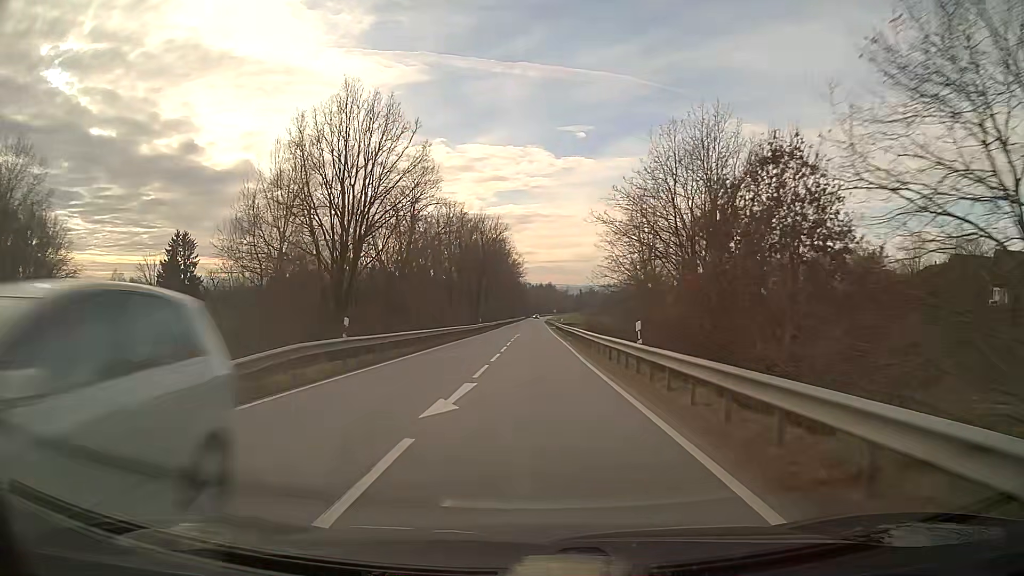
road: secondary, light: Day
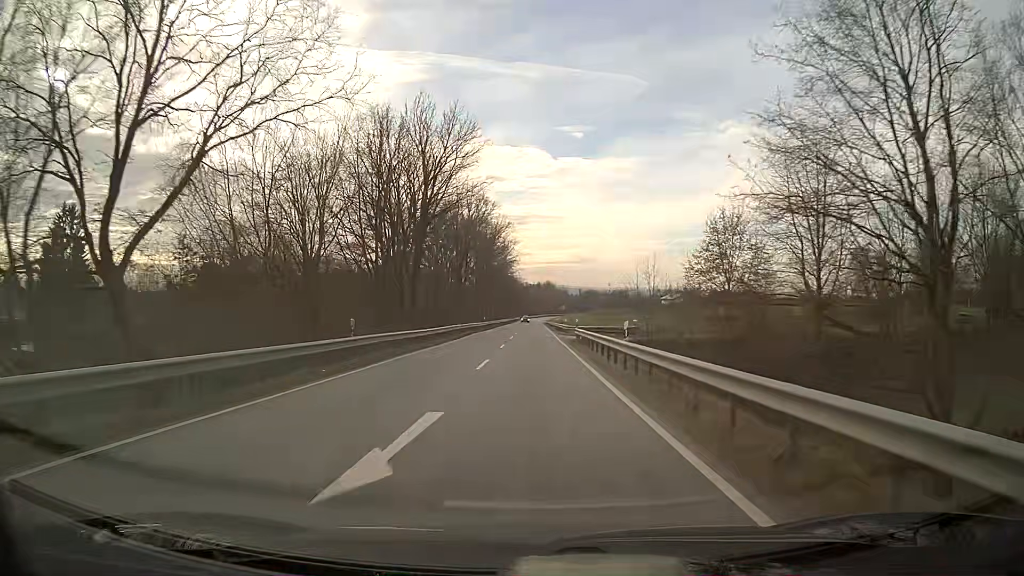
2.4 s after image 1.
(+0.2, +46.7) m; 0°
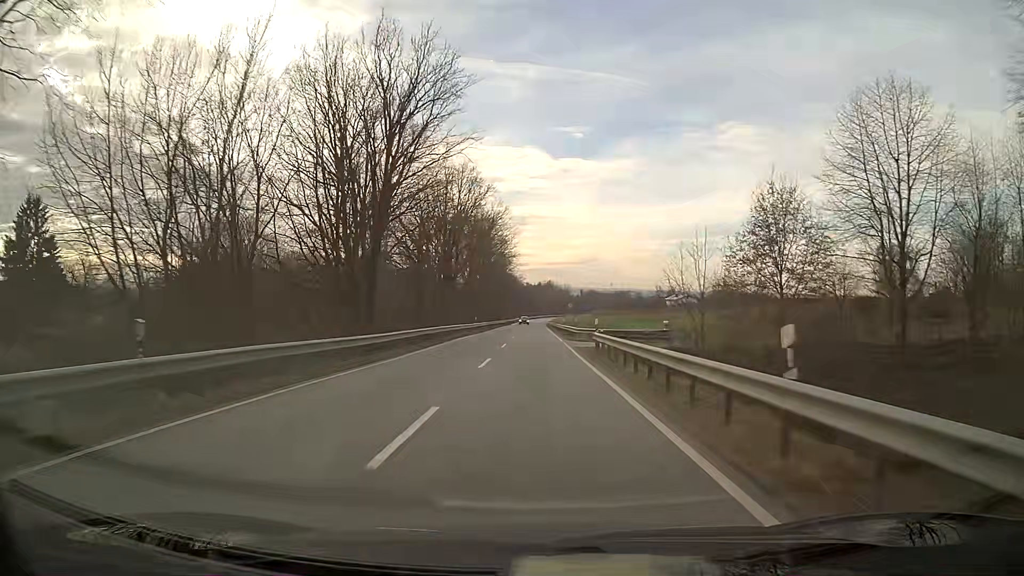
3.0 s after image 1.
(0.0, +11.8) m; 0°
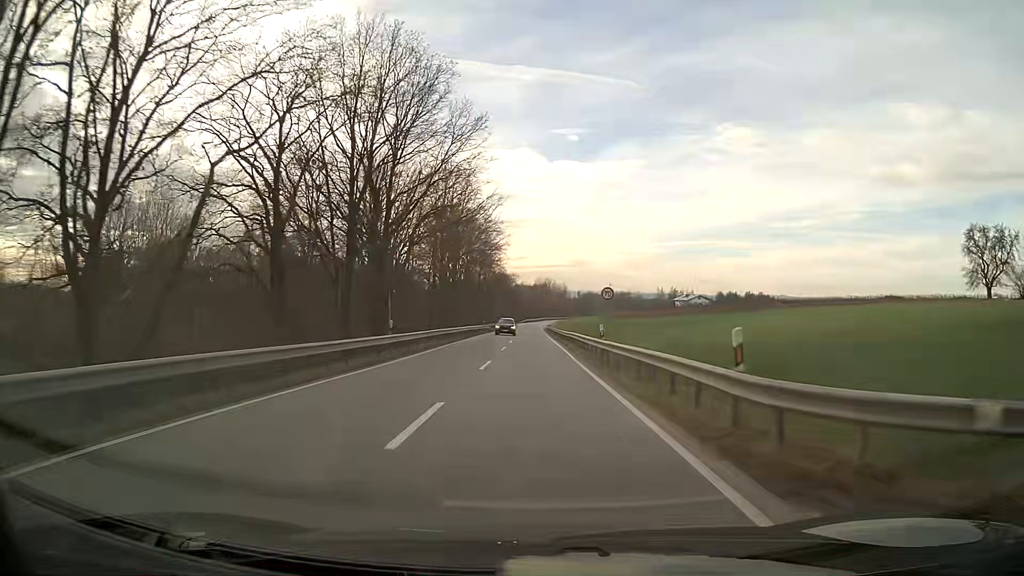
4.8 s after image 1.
(+0.2, +35.0) m; 0°
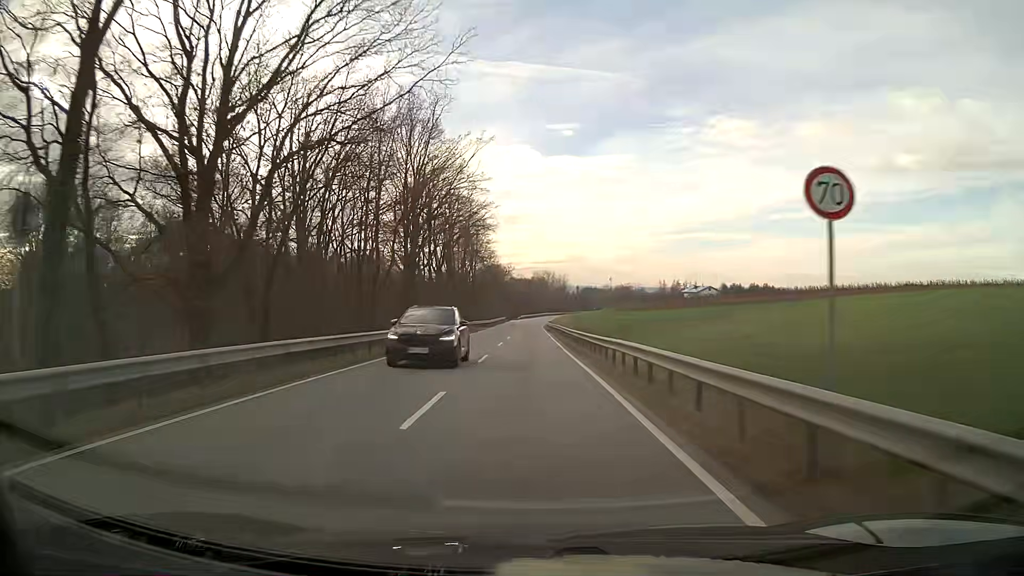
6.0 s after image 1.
(0.0, +23.1) m; 0°
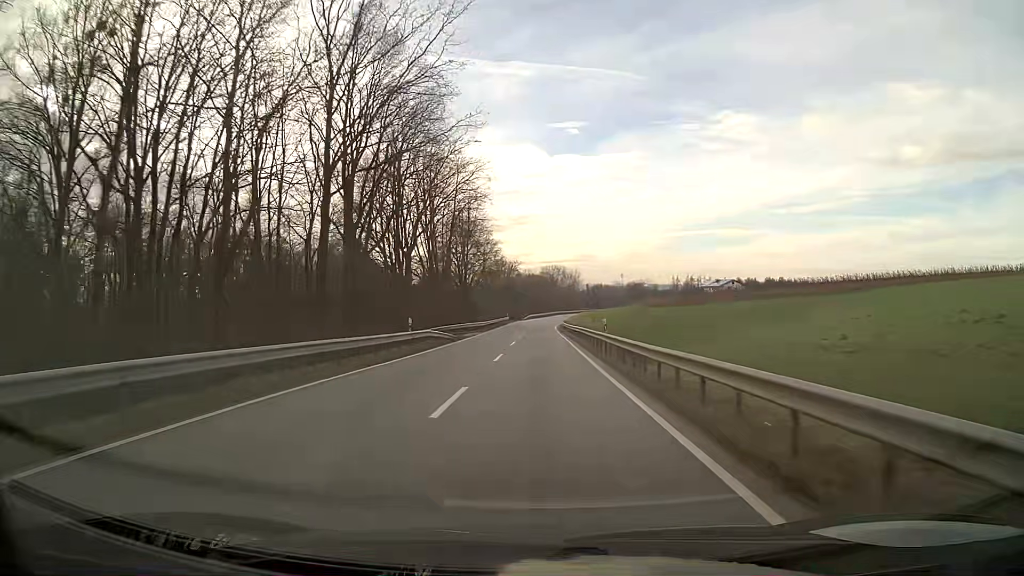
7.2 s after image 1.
(-0.1, +23.1) m; 0°
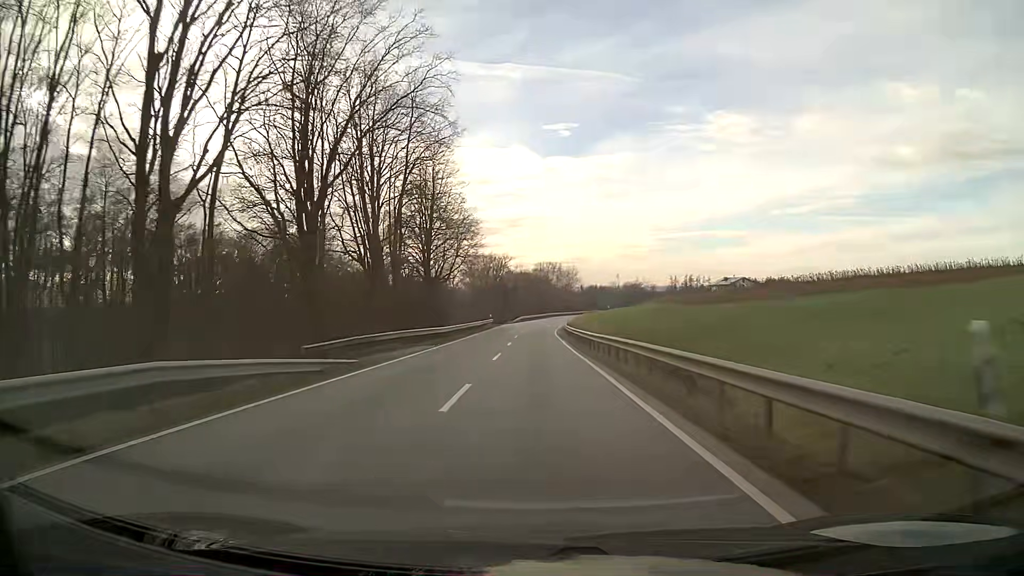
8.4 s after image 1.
(+0.1, +23.2) m; 0°
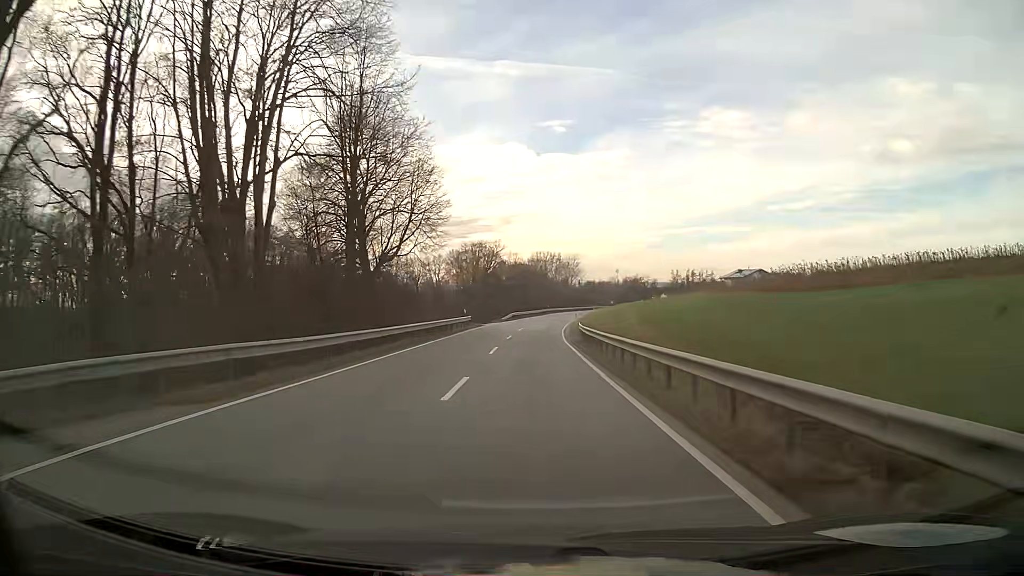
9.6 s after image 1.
(+0.1, +23.2) m; 0°
